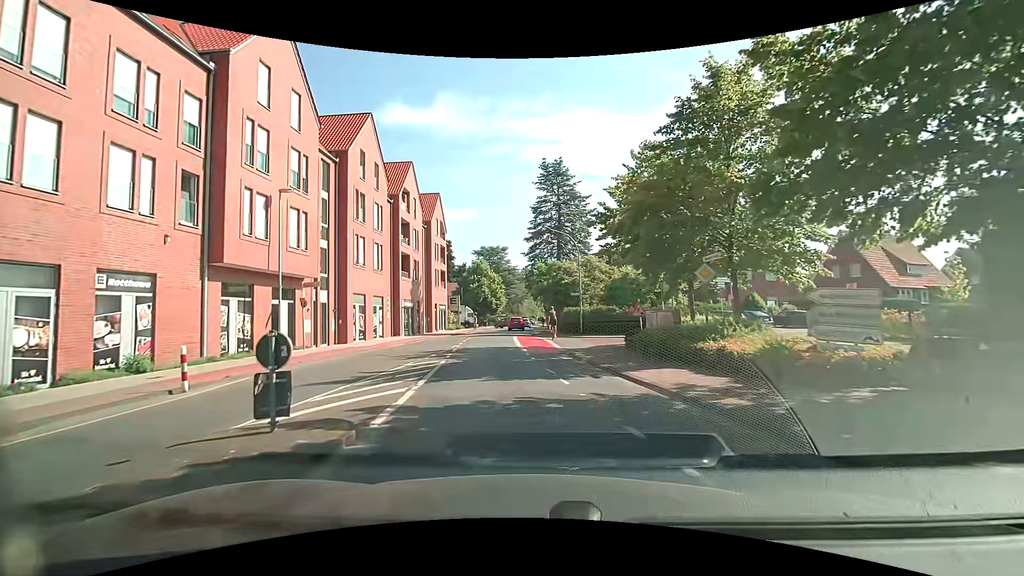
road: tertiary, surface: asphalt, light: Day
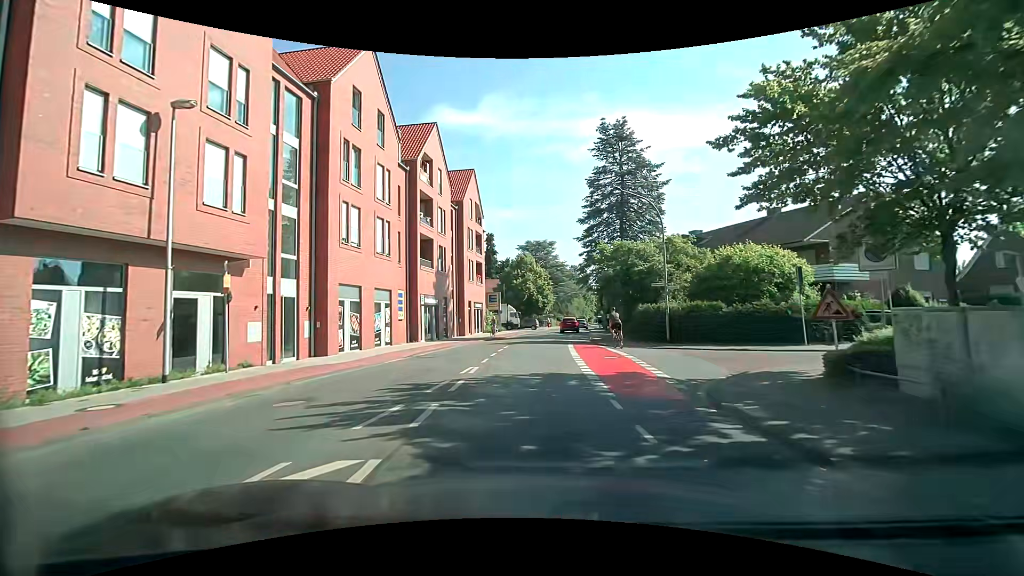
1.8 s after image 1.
(-0.7, +10.9) m; -5°
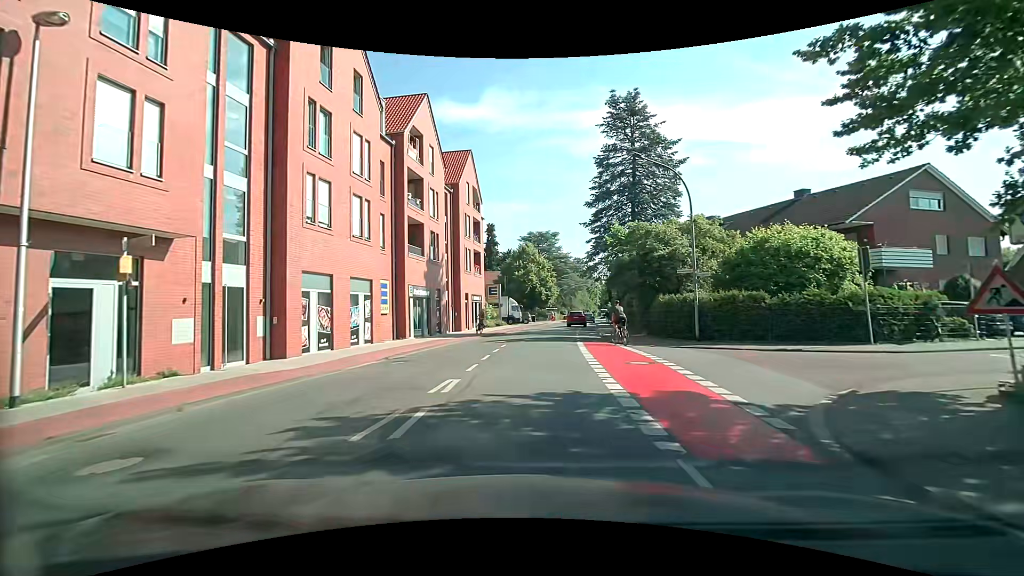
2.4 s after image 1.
(-0.1, +4.0) m; -2°
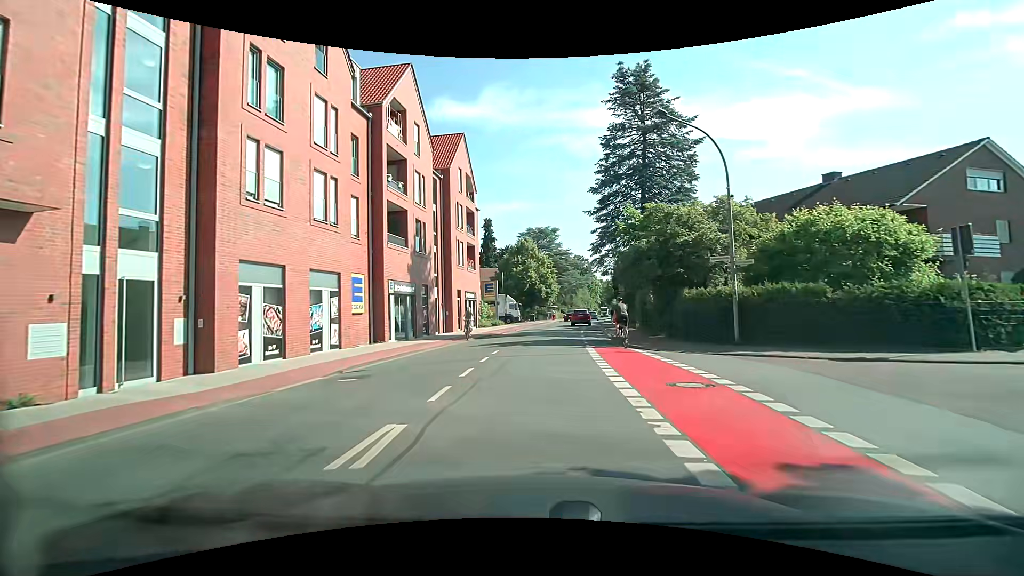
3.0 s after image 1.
(0.0, +4.1) m; +1°
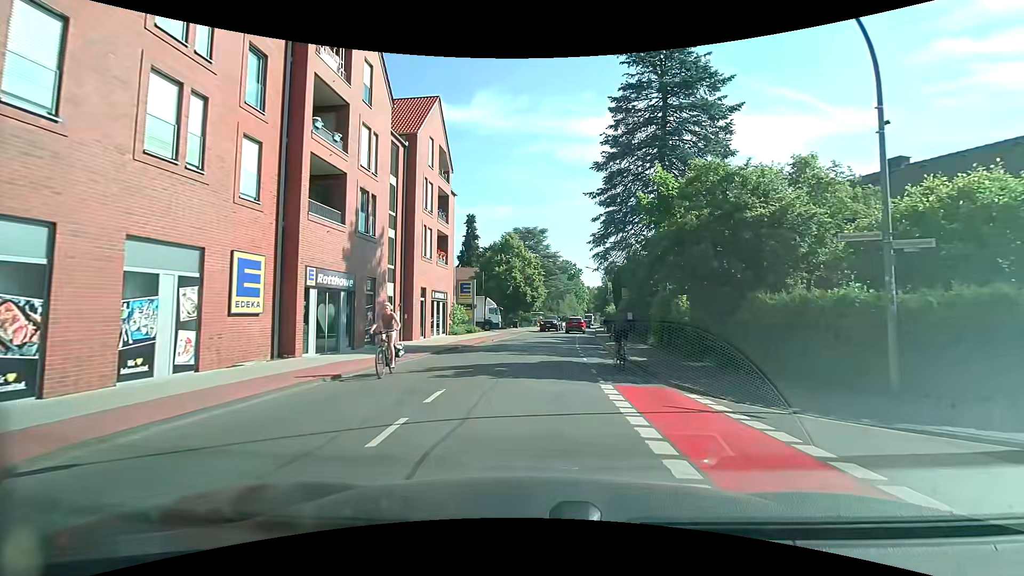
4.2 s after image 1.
(0.0, +8.0) m; 0°
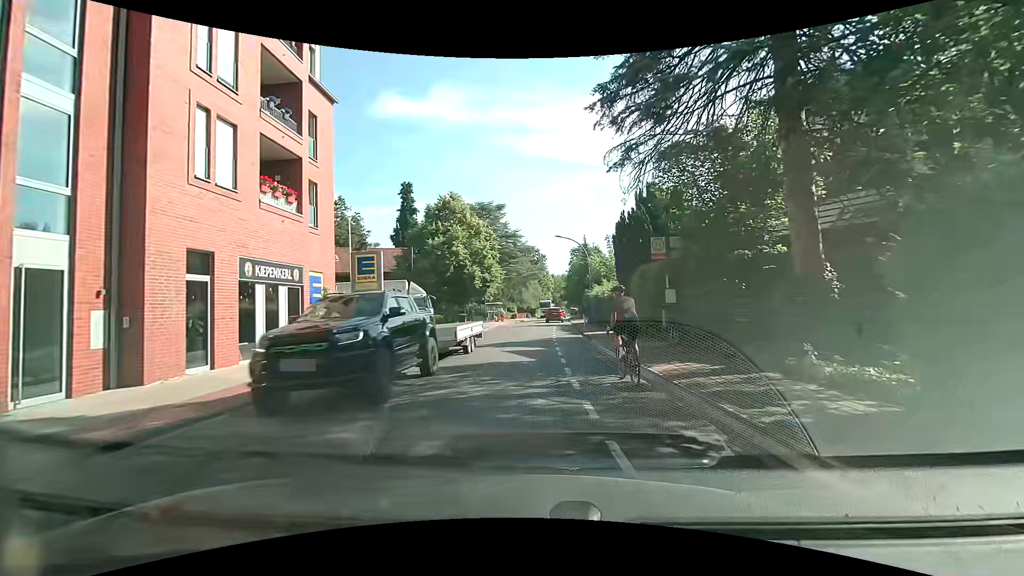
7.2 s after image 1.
(+1.1, +17.9) m; +5°
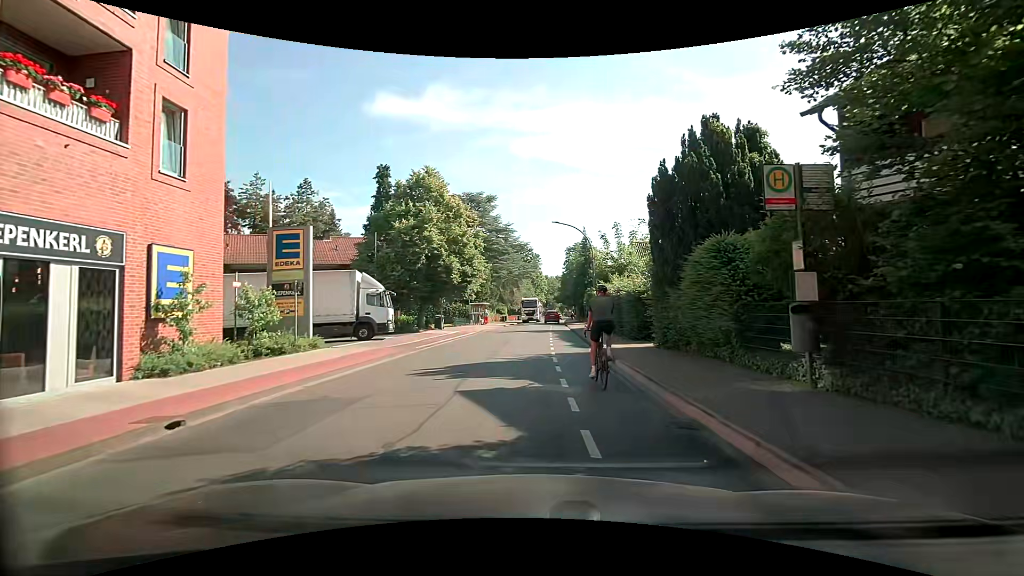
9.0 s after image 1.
(0.0, +8.1) m; 0°
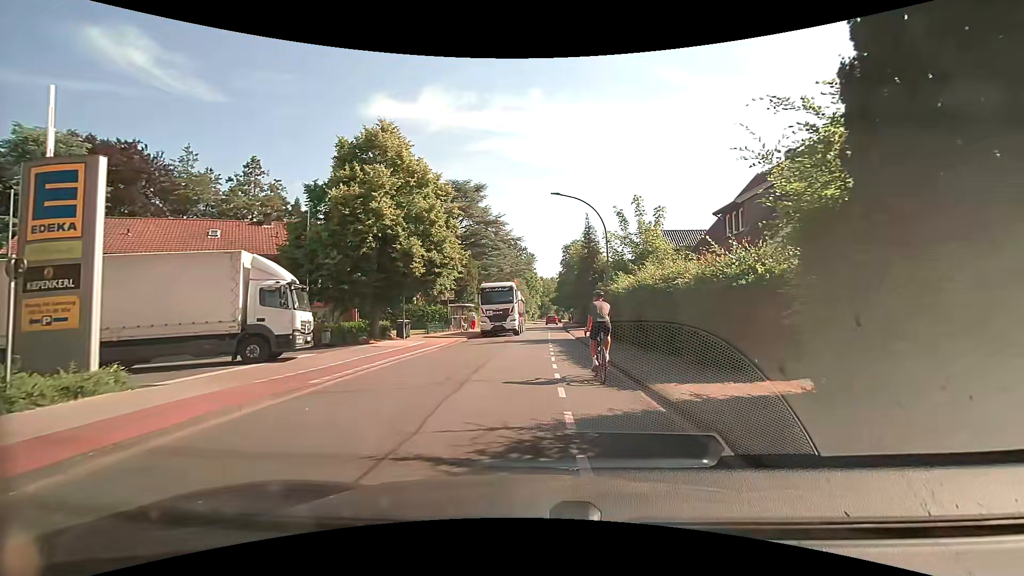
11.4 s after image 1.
(+0.1, +9.5) m; +2°
(0, +10) (-1, +20) (-1, +30) (-2, +40) (-2, +50) (-2, +60) (-1, +70) (-1, +80) (0, +90) (0, +100) m
